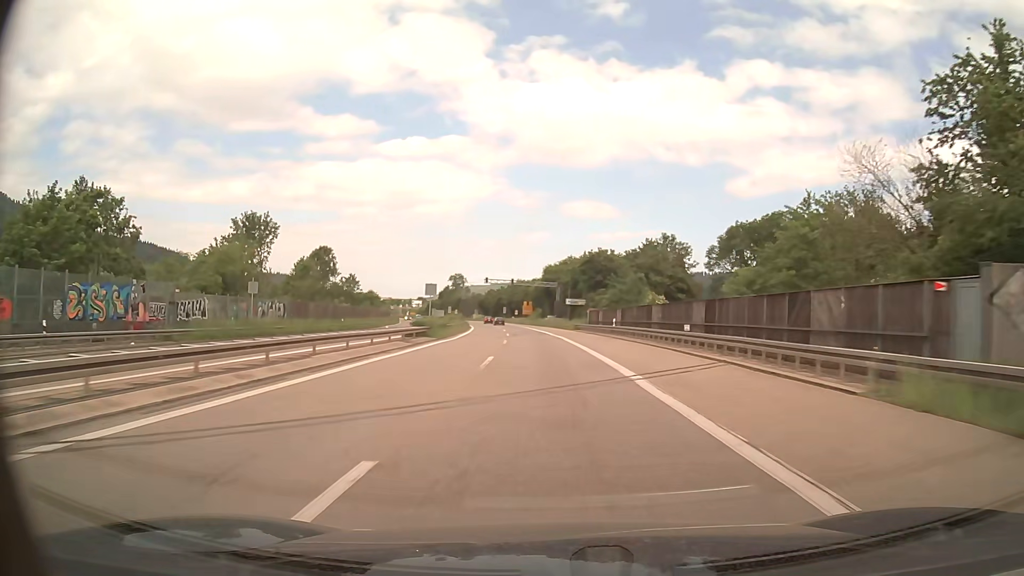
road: trunk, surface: asphalt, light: Day
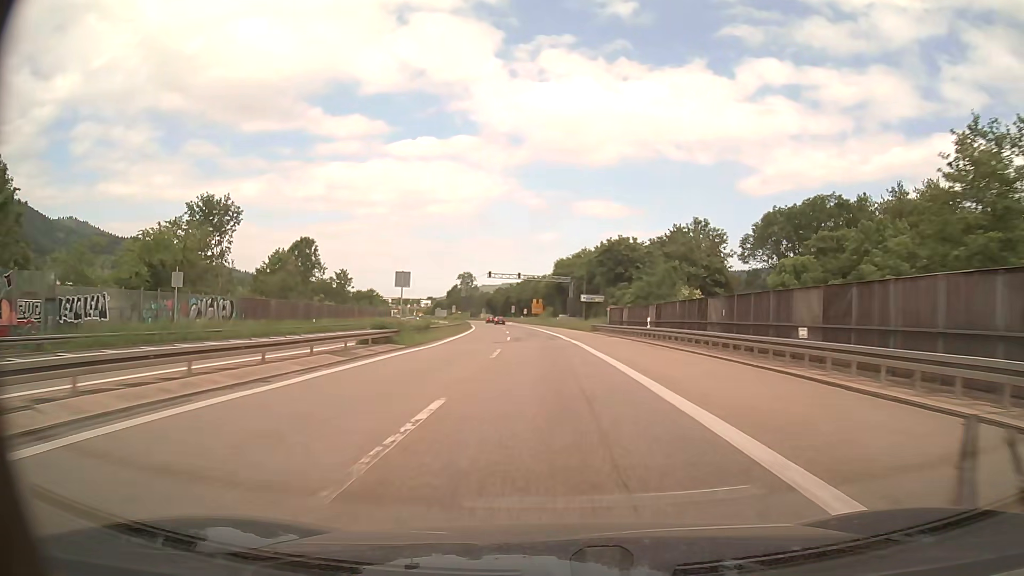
(-0.1, +12.5) m; -1°
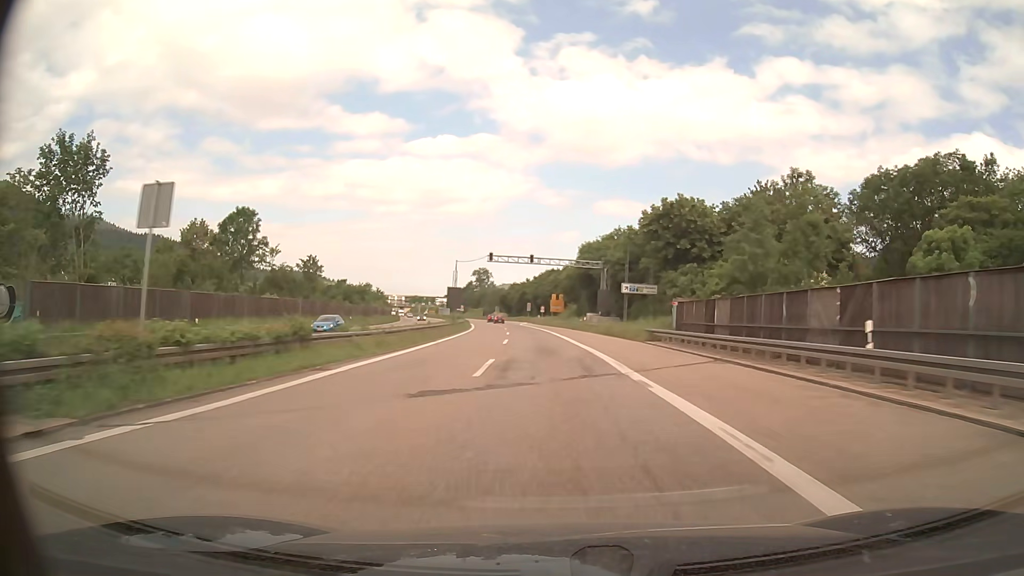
(-0.4, +24.9) m; -2°
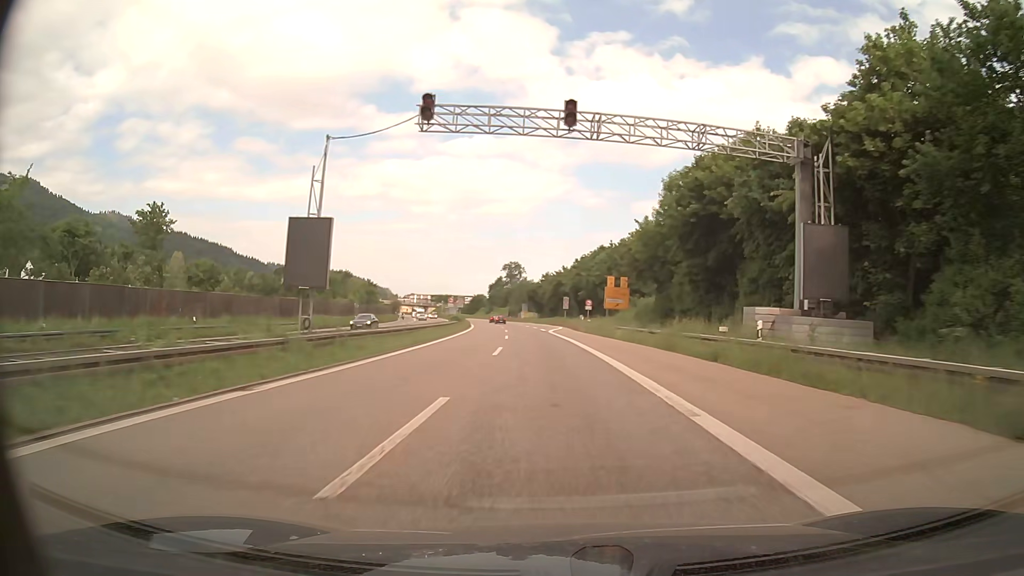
(-1.5, +46.5) m; -4°
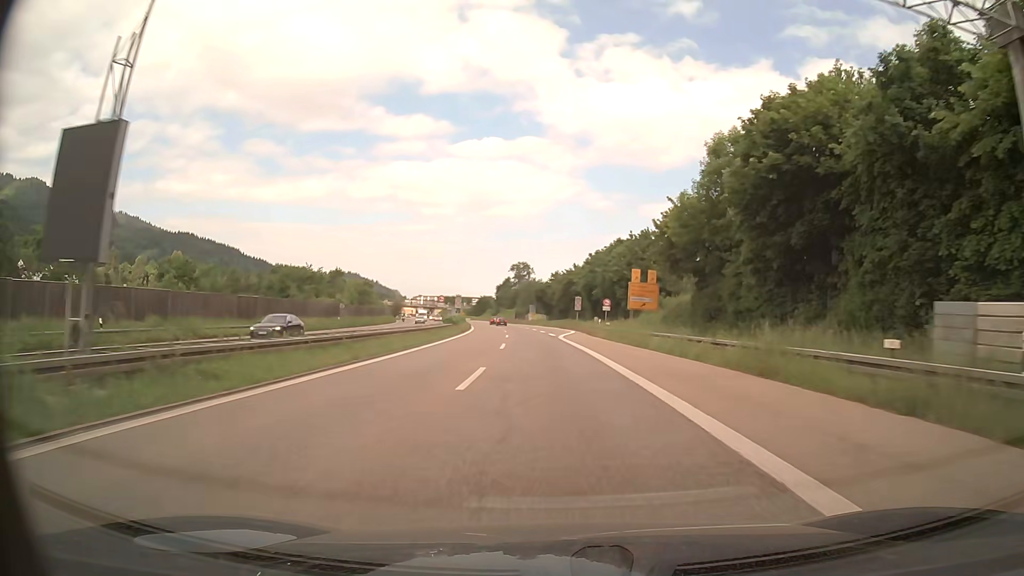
(-0.1, +11.0) m; 0°
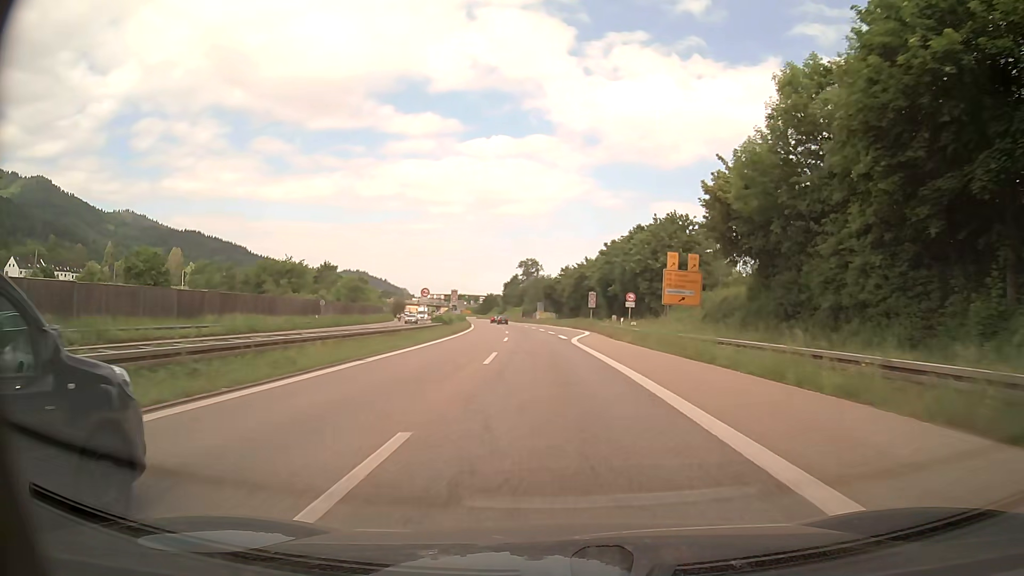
(-0.1, +10.7) m; -1°
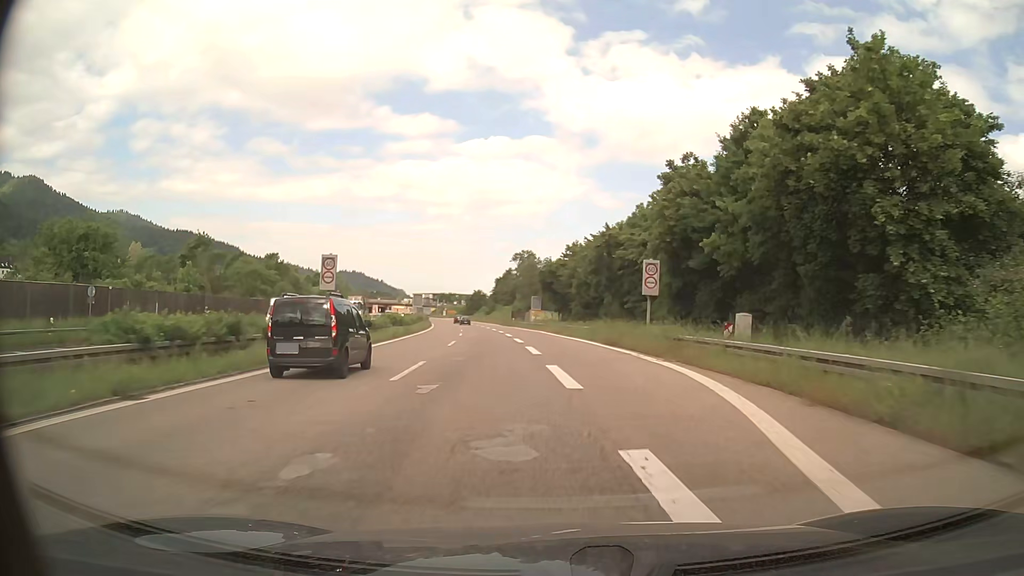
(-0.4, +41.0) m; 0°
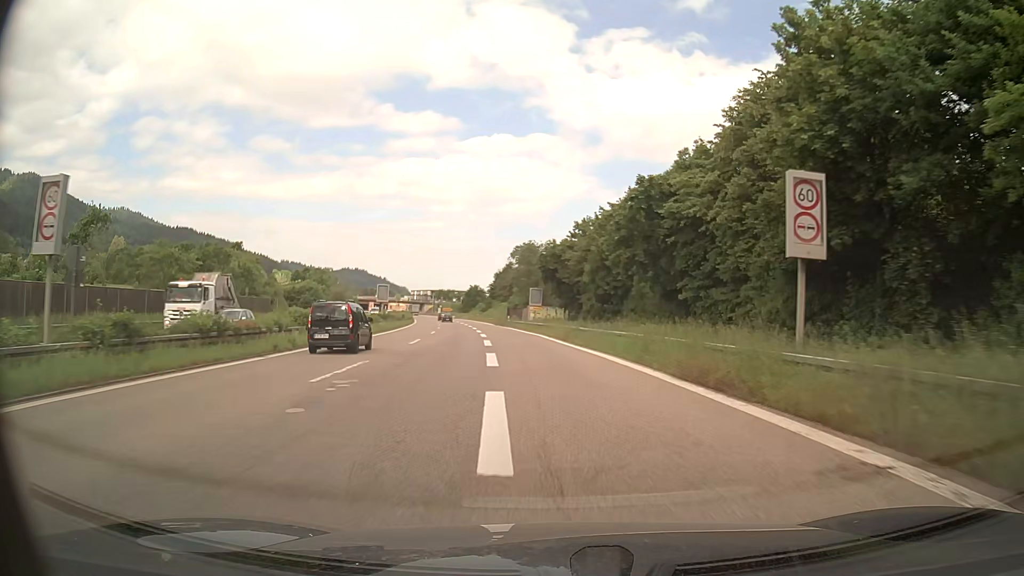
(+0.1, +18.9) m; 0°
(0, +10) (-1, +20) (-1, +30) (-2, +40) (-3, +50) (-5, +60) (-6, +70) (-7, +80) (-9, +89) (-11, +99) m
